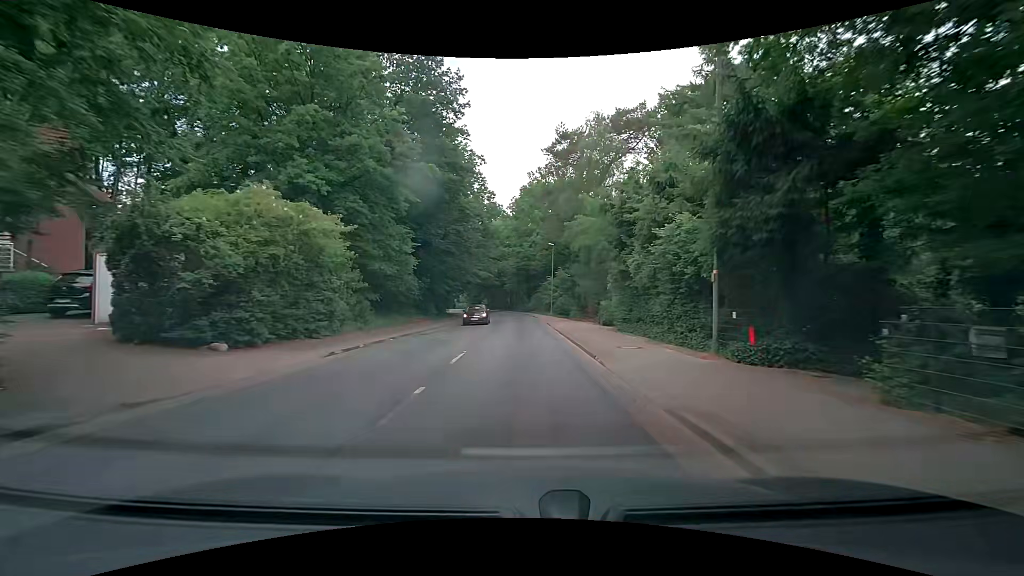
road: tertiary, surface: asphalt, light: Day
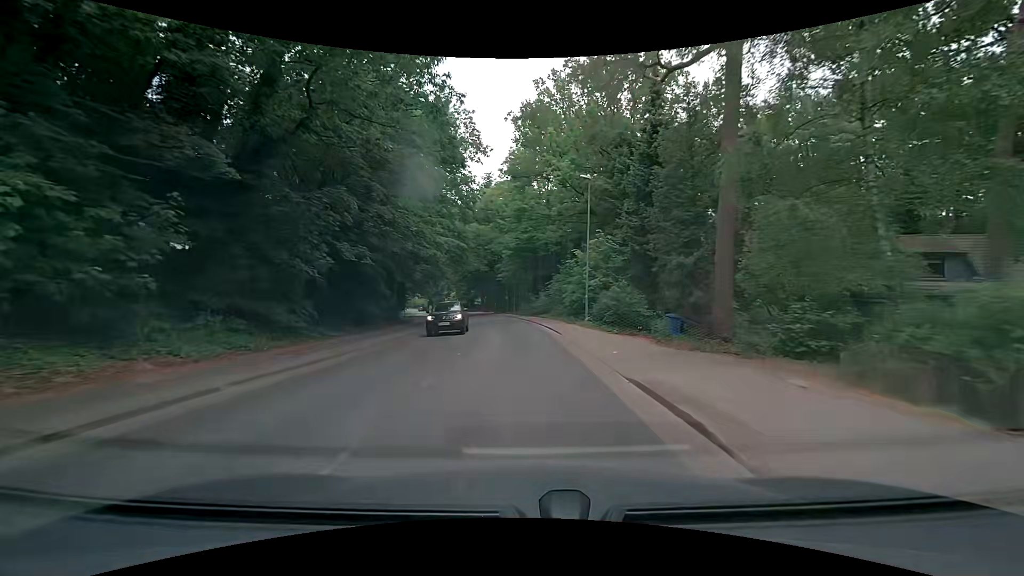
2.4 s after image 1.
(-0.2, +27.9) m; 0°
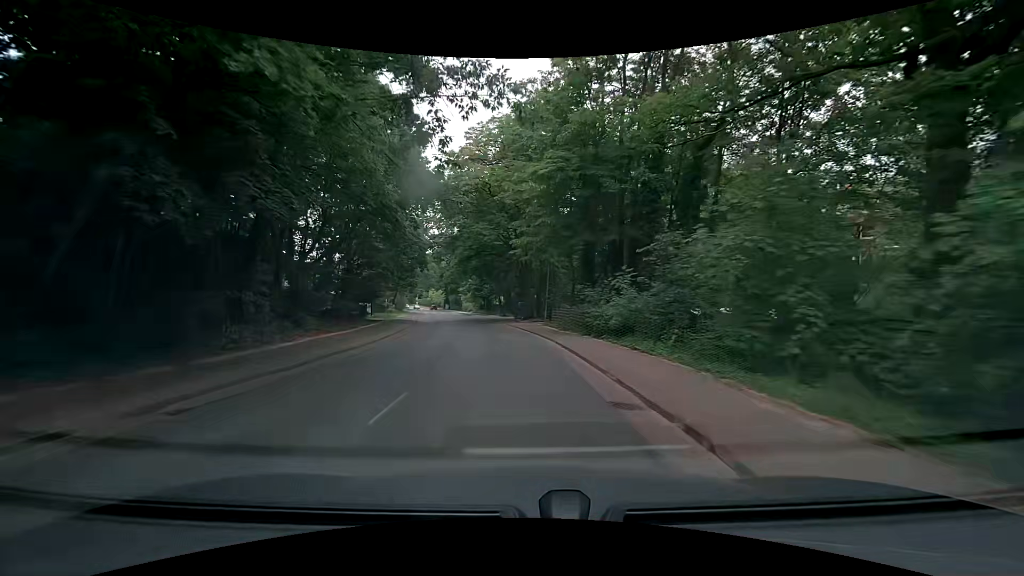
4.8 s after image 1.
(-0.8, +27.9) m; -5°
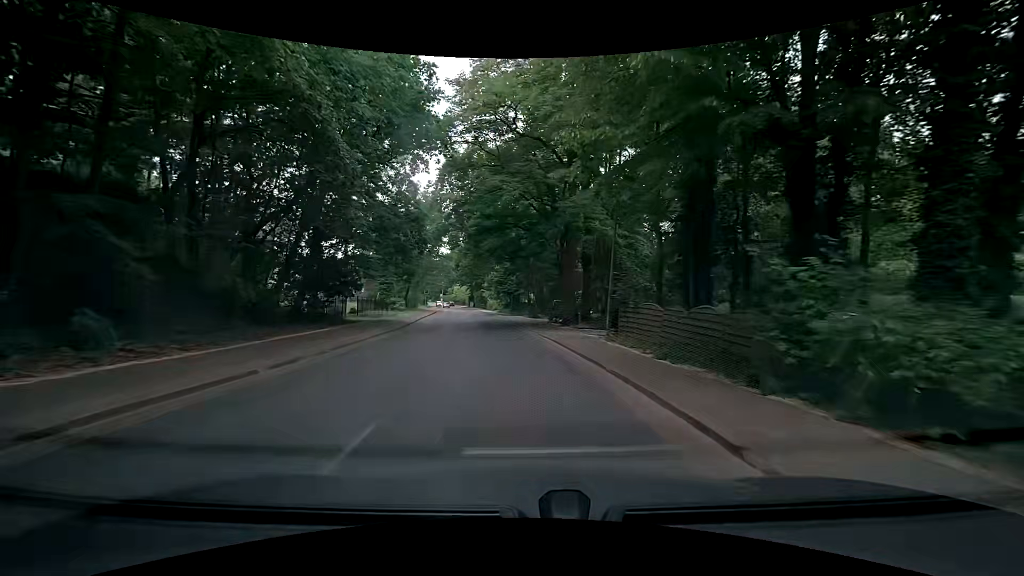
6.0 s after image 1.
(-0.4, +14.3) m; -3°
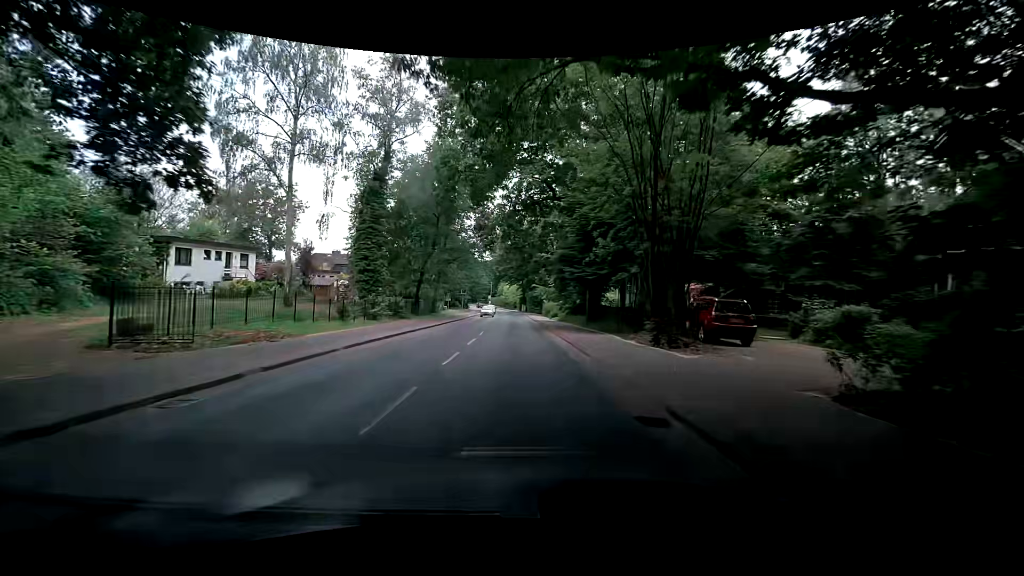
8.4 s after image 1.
(-2.0, +29.4) m; -6°
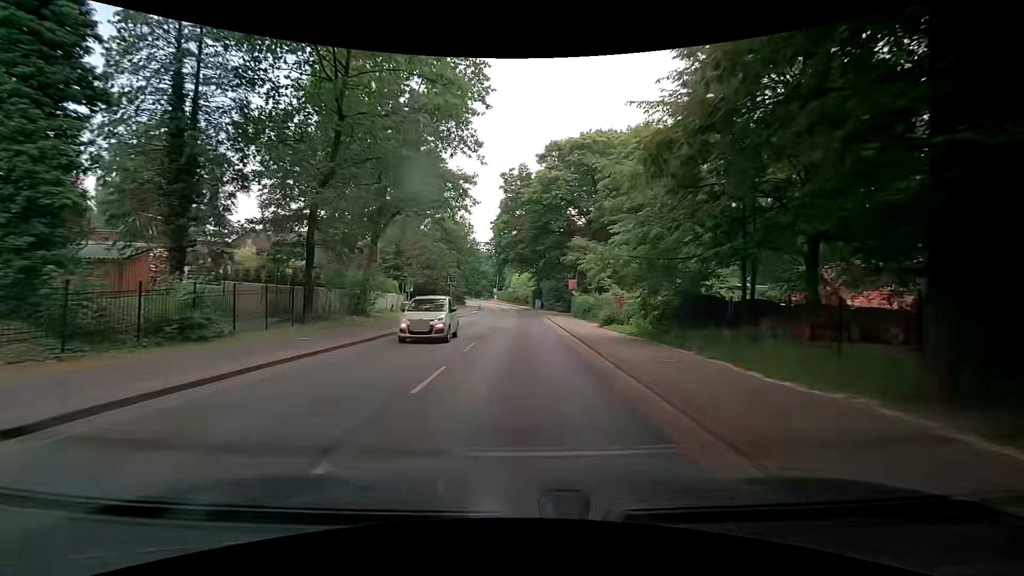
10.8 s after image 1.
(-0.7, +28.8) m; -1°
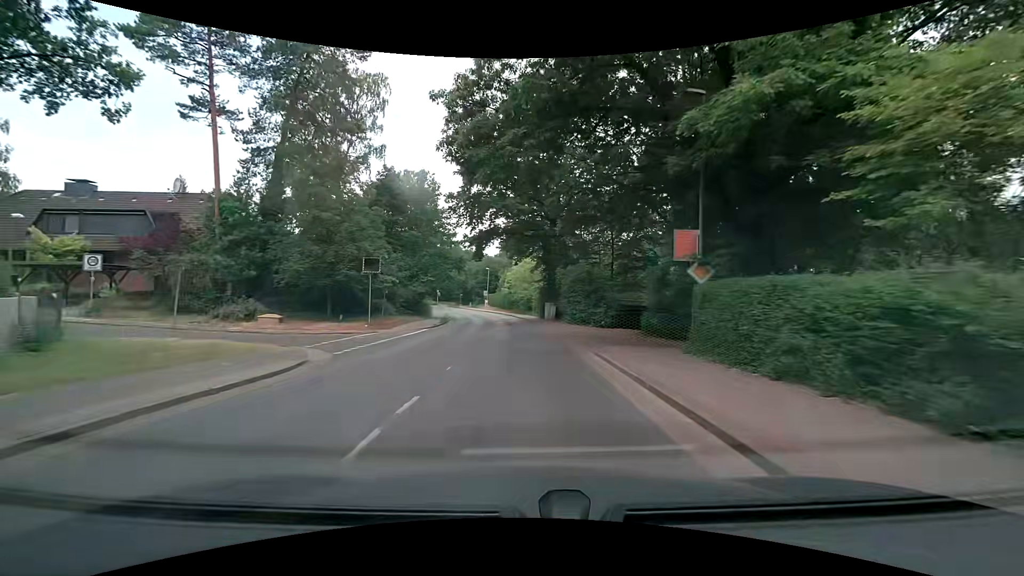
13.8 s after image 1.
(-0.4, +33.9) m; -1°
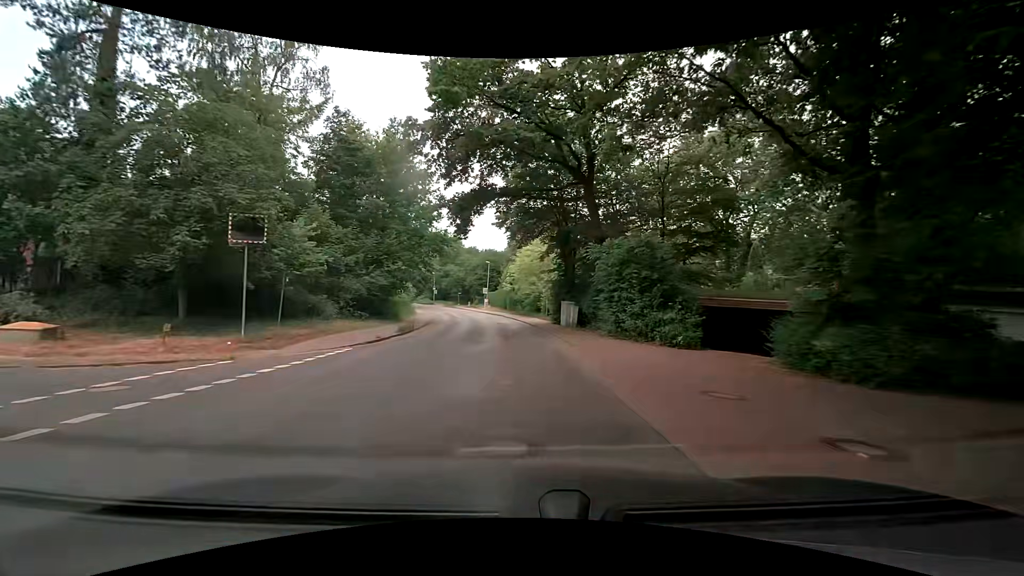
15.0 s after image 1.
(-0.1, +14.2) m; 0°
(0, +10) (-1, +20) (-1, +30) (-2, +40) (-4, +50) (-6, +60) (-8, +69) (-10, +79) (-13, +89) (-17, +98) m
